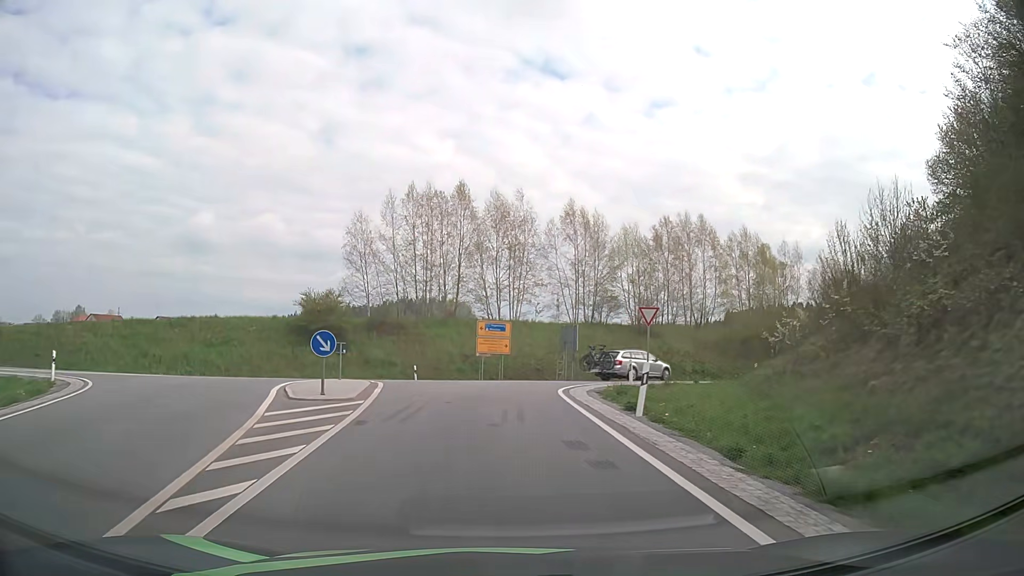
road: primary_link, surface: asphalt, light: Day
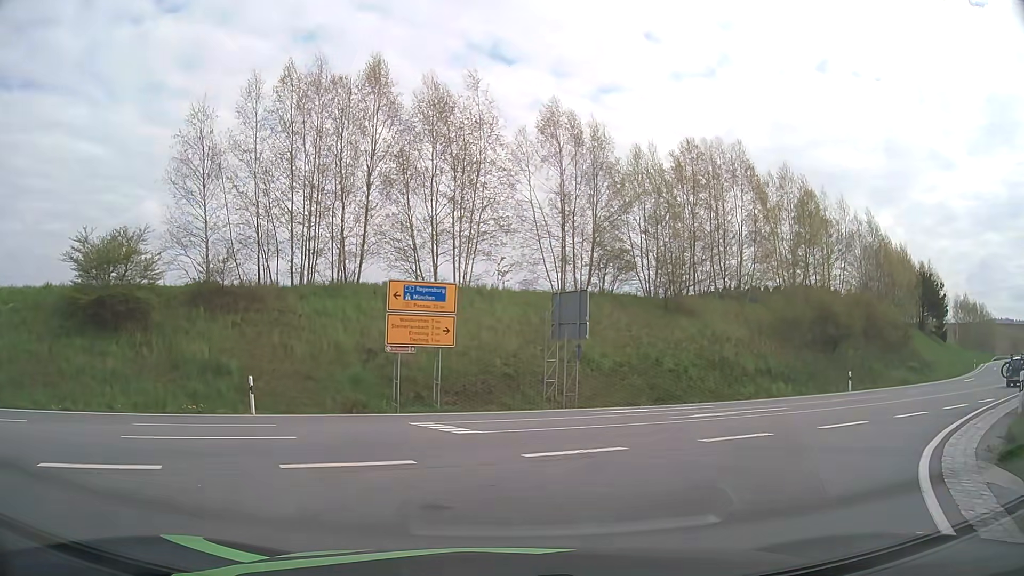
(-0.3, +21.9) m; +4°
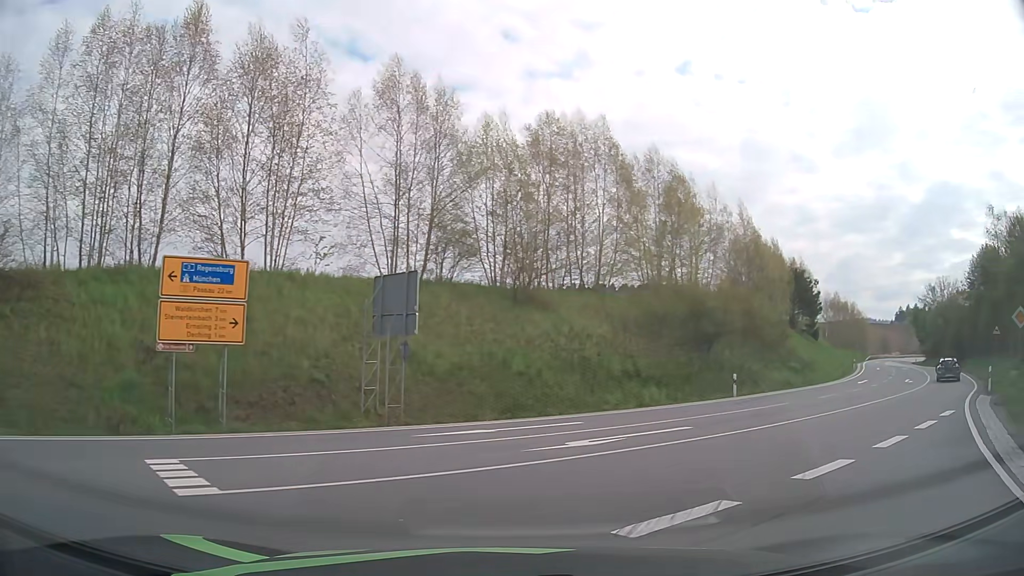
(+0.5, +5.2) m; +13°
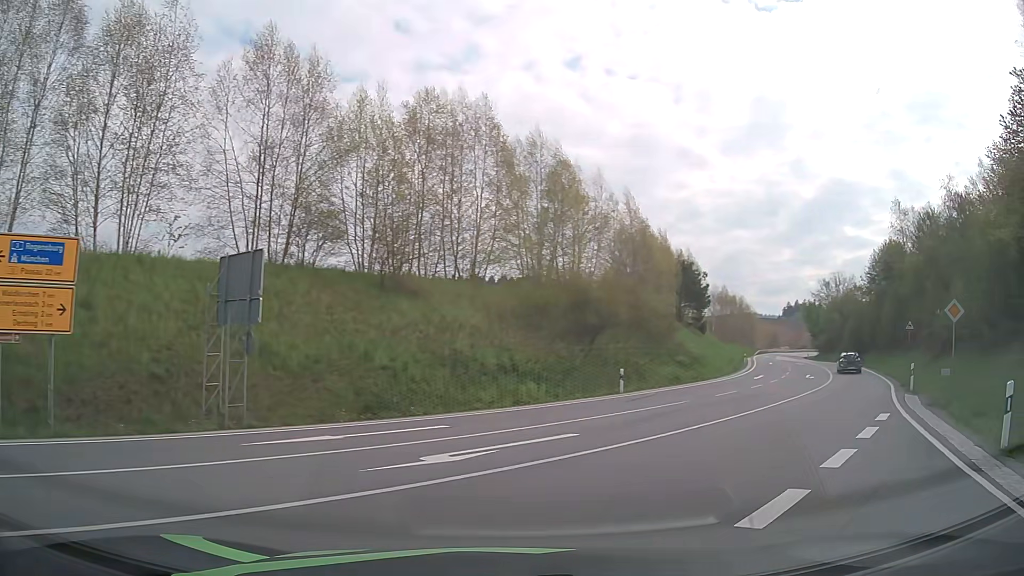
(+0.2, +2.5) m; +10°
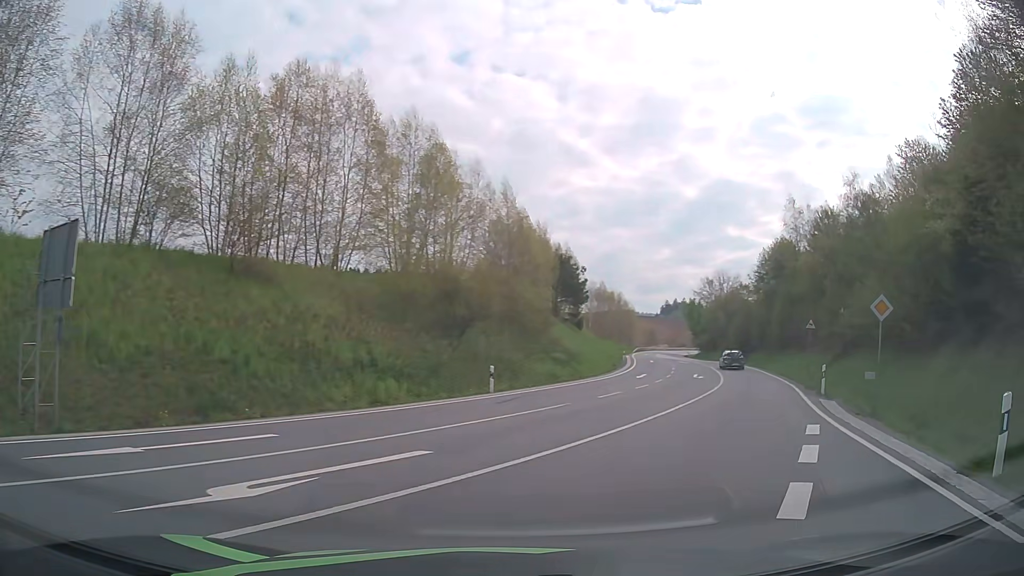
(+0.2, +2.8) m; +11°
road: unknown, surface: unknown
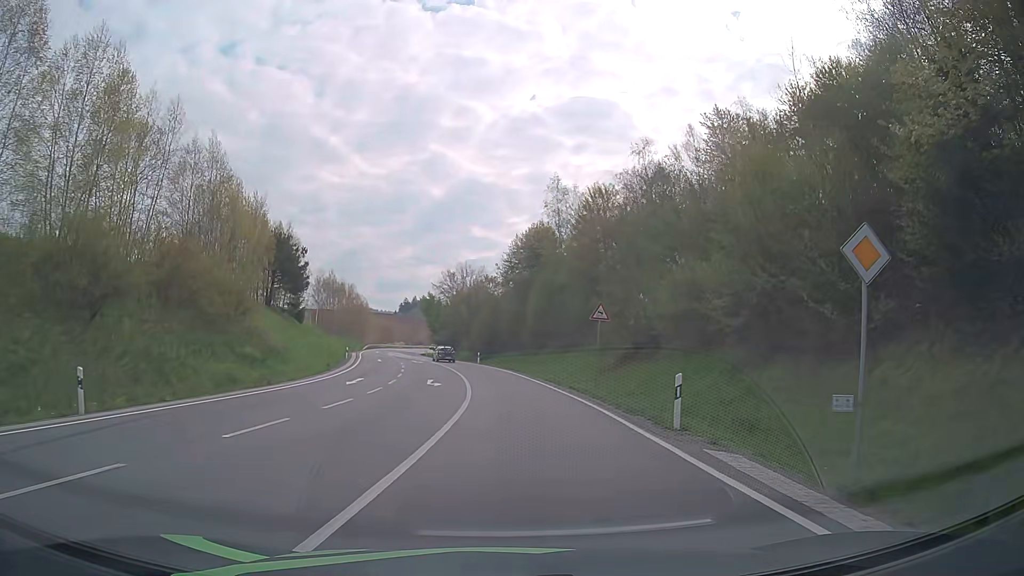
(+2.8, +11.7) m; +22°
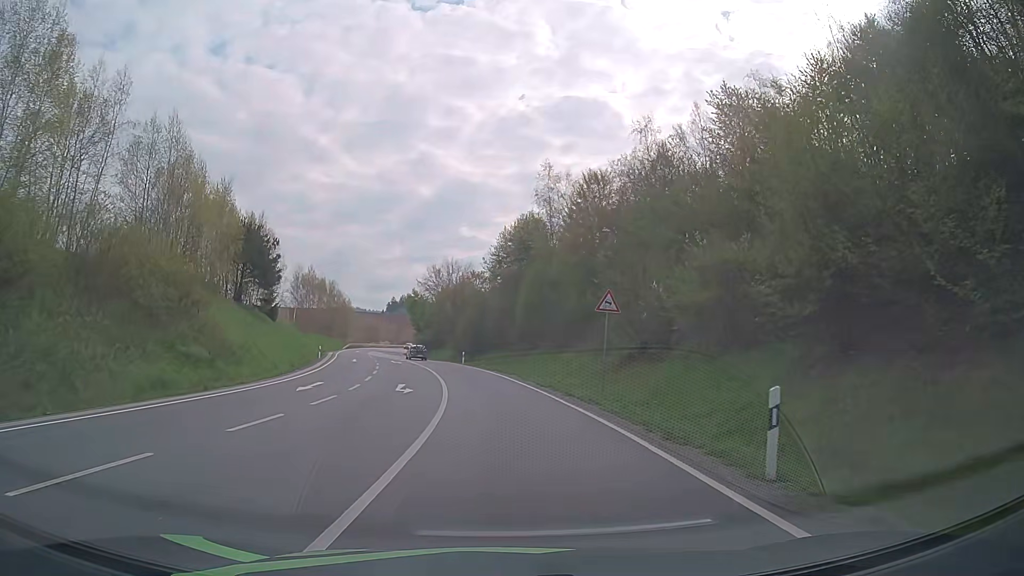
(+0.1, +5.4) m; +1°
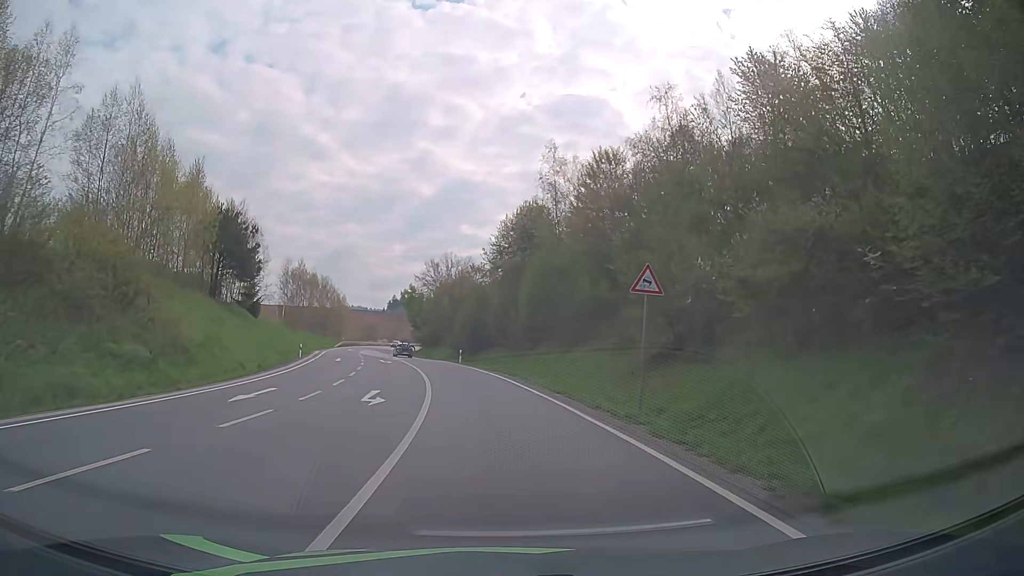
(0.0, +6.1) m; 0°
(0, +10) (-1, +20) (-2, +30) (-4, +40) (-6, +50) (-8, +59) (-10, +69) (-13, +79) (-15, +88) (-17, +98) m
